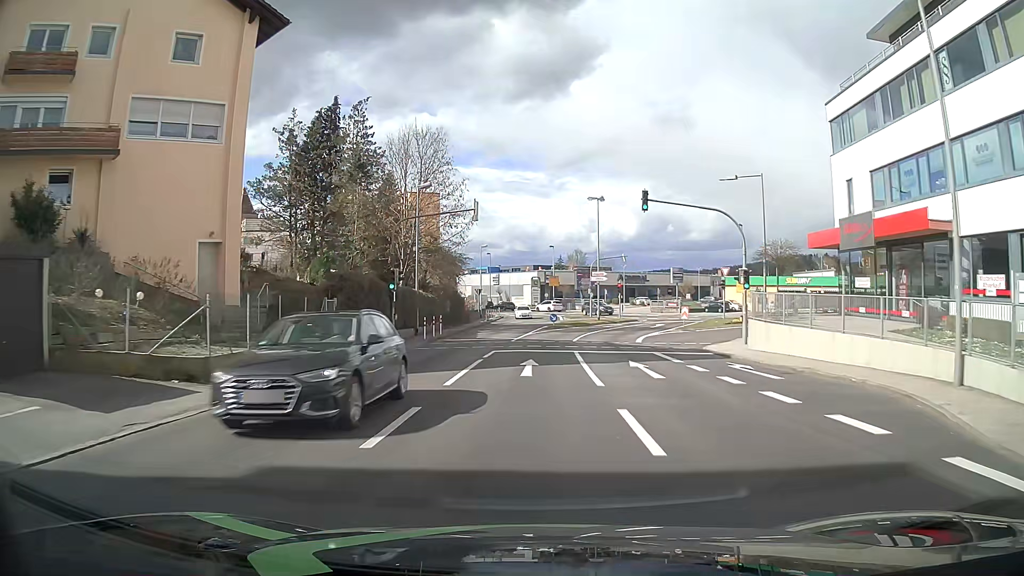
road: tertiary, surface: asphalt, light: Day
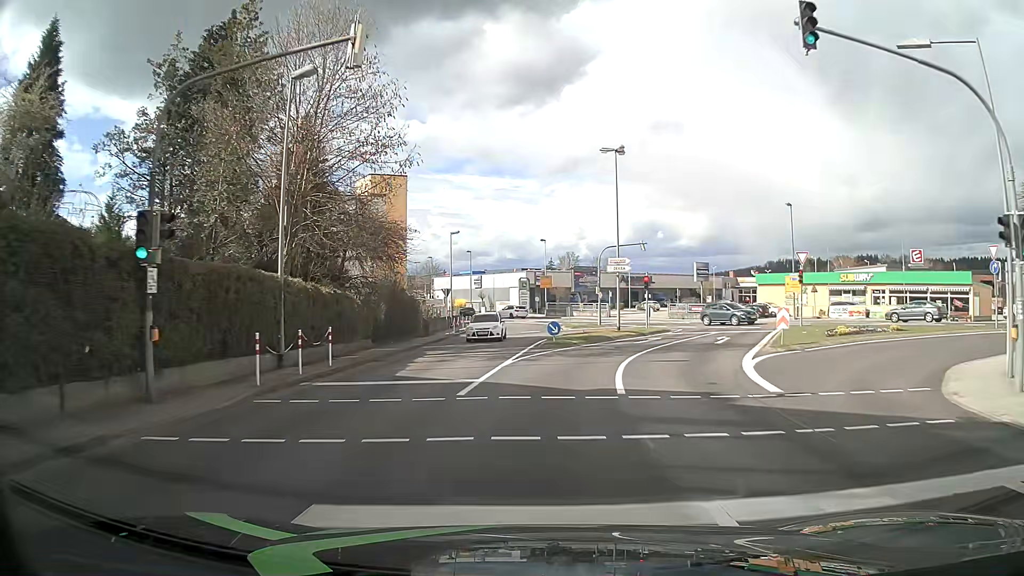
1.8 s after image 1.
(+0.1, +18.6) m; +1°
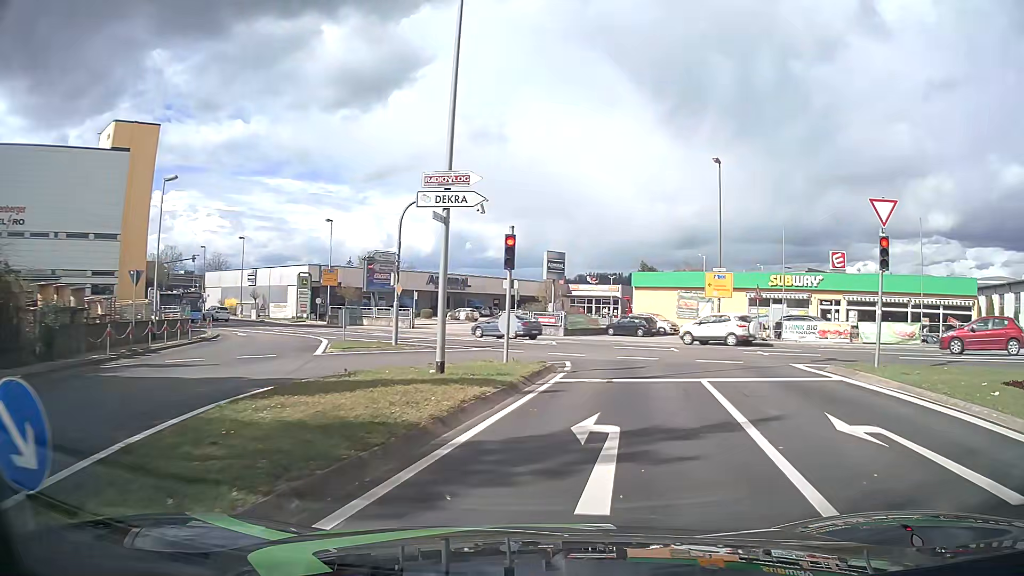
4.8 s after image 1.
(+2.1, +23.4) m; +17°
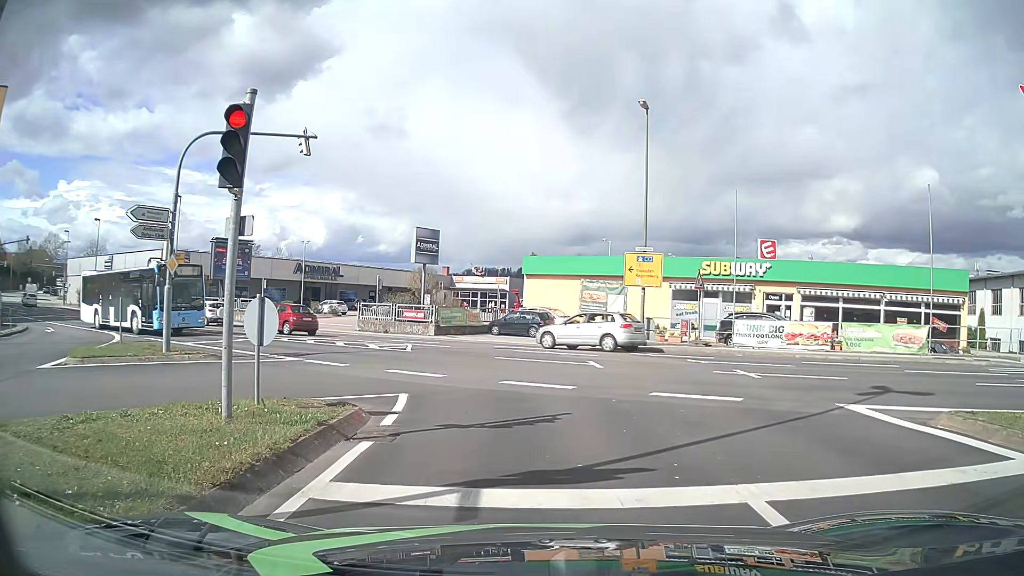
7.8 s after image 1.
(+0.9, +9.6) m; +8°
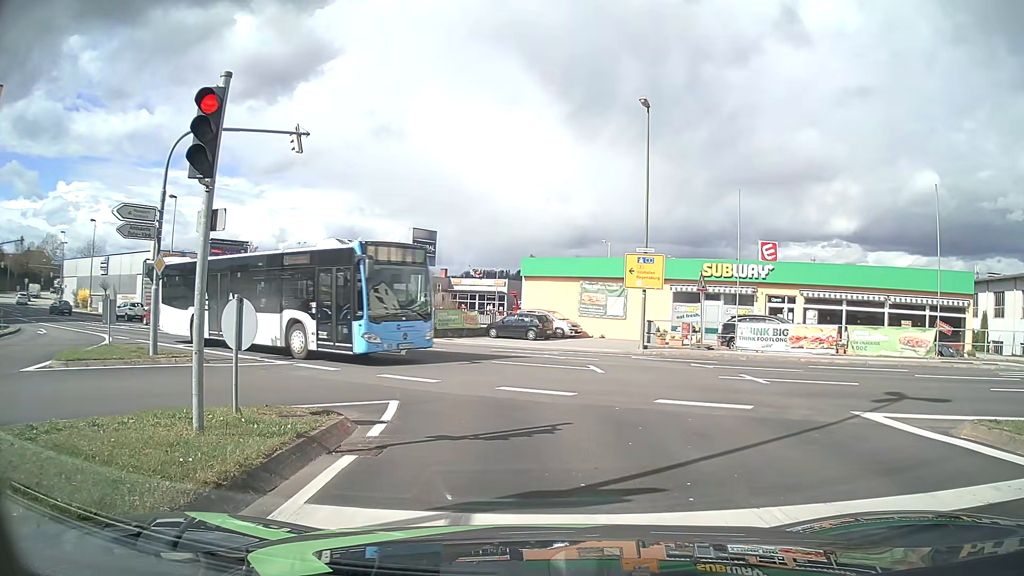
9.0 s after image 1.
(0.0, +0.6) m; 0°
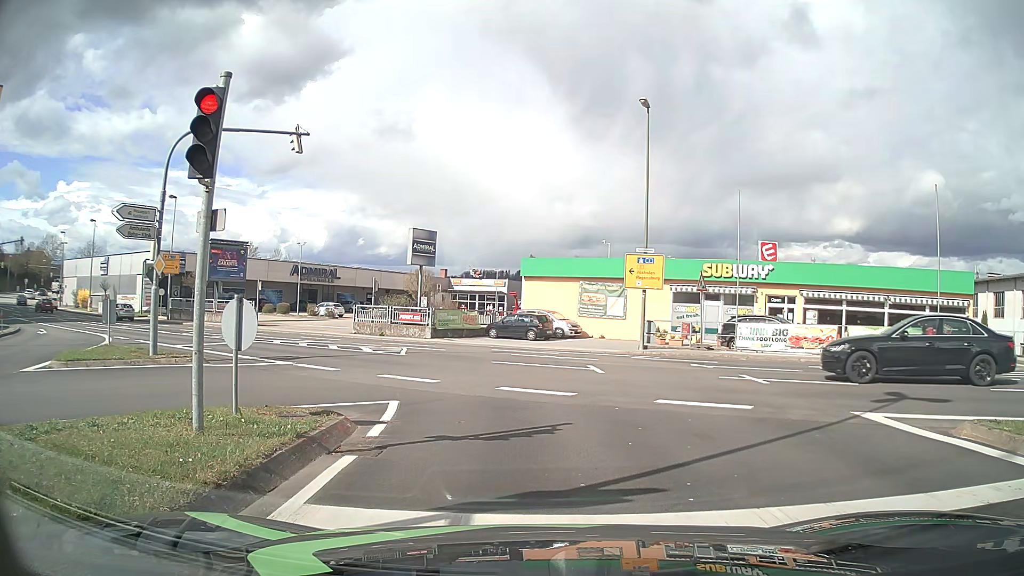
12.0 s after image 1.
(0.0, +0.1) m; 0°
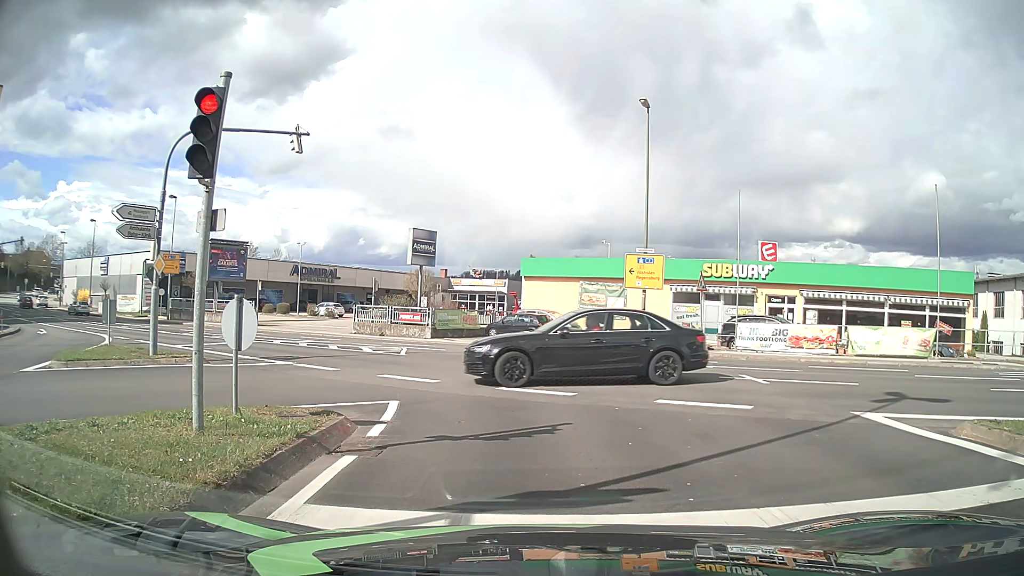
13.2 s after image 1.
(0.0, 0.0) m; 0°
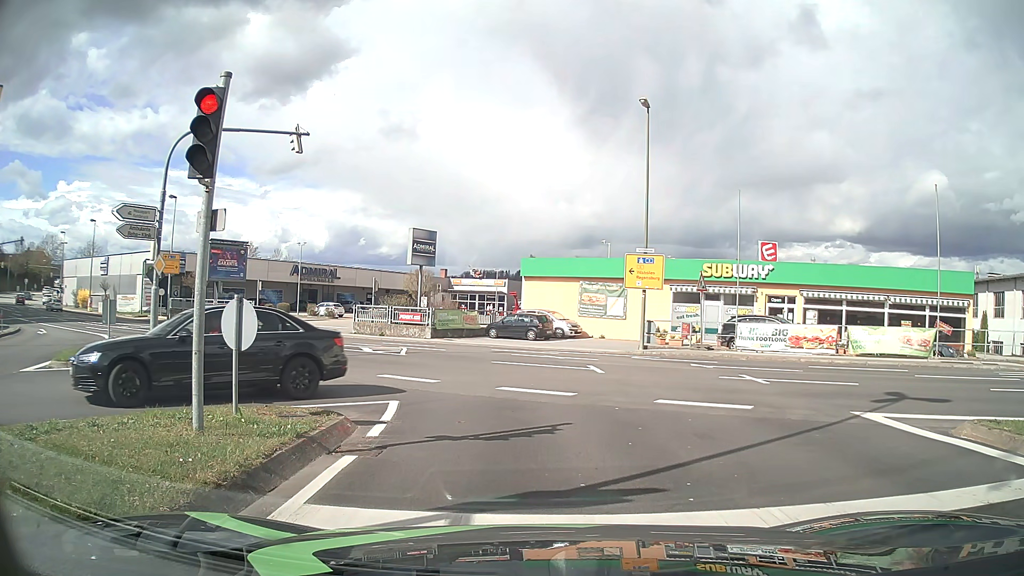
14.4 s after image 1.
(0.0, 0.0) m; 0°
